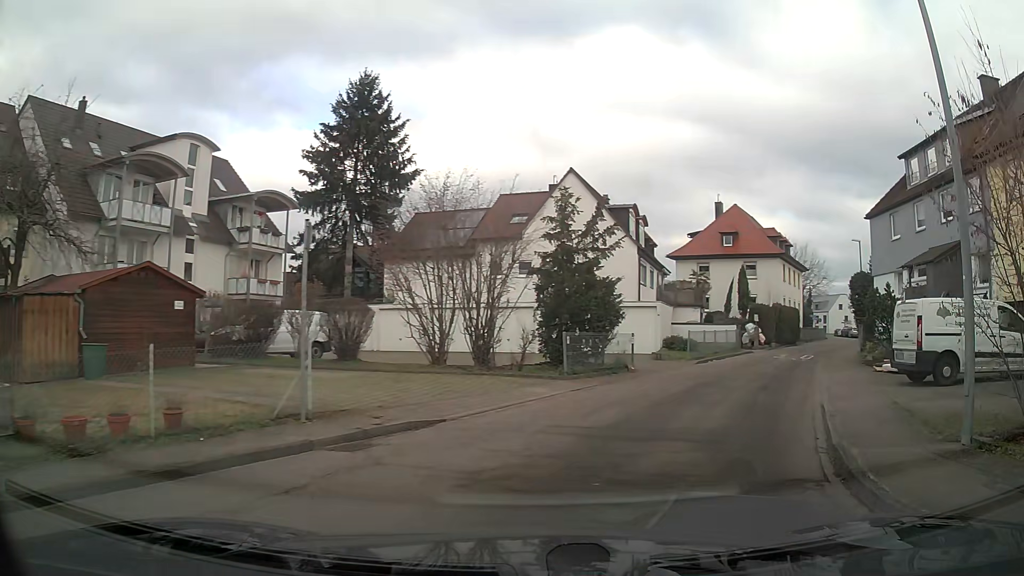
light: Day
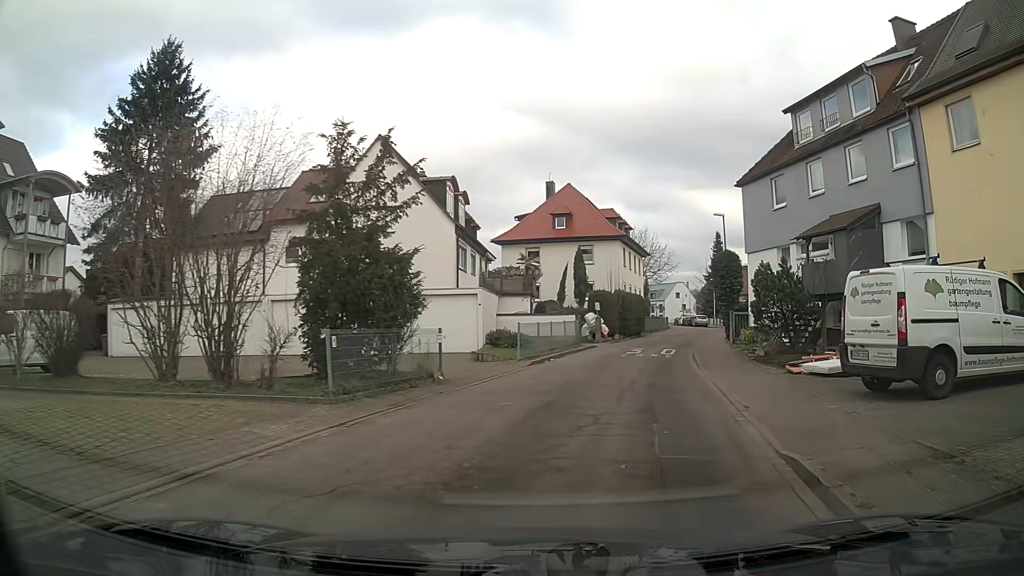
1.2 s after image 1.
(+0.8, +6.1) m; +13°
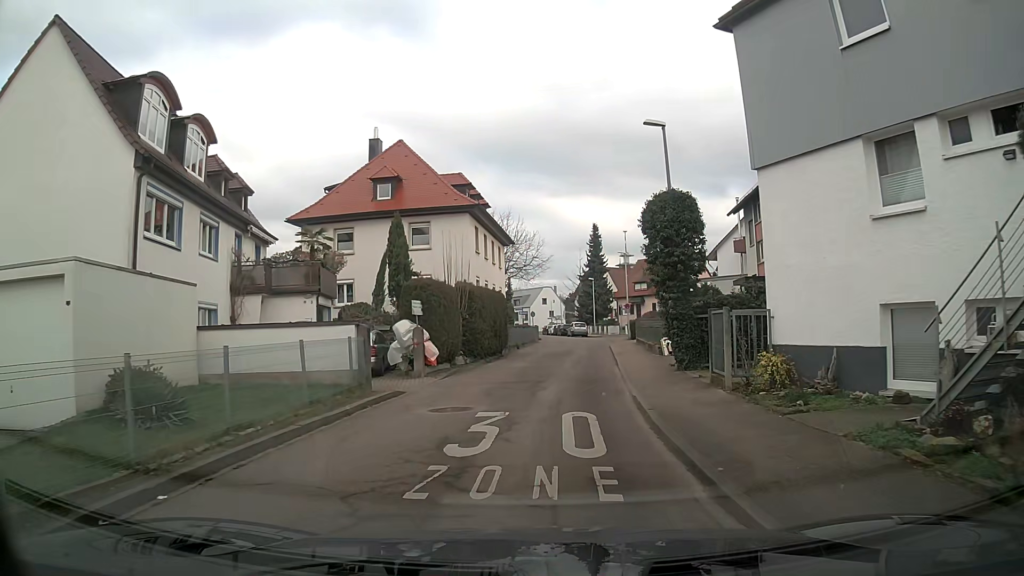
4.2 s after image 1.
(+2.5, +17.4) m; +12°
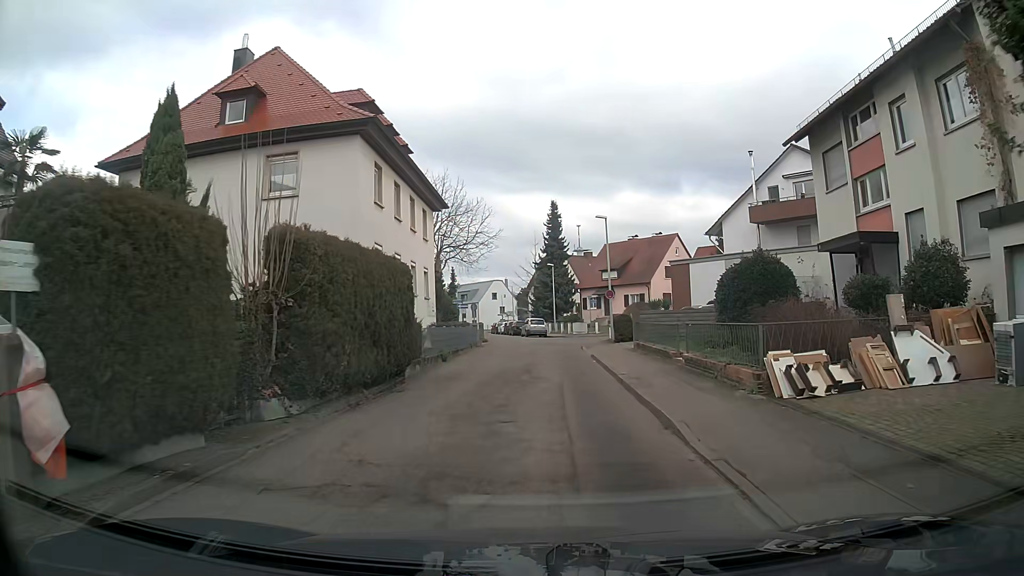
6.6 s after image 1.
(+0.2, +14.9) m; +3°
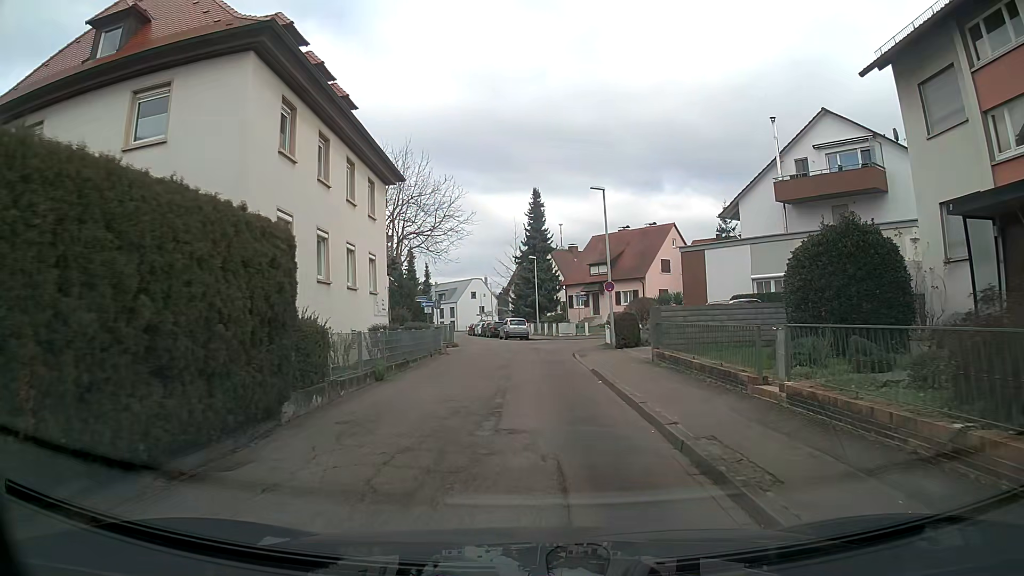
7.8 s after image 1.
(+0.2, +7.5) m; +2°
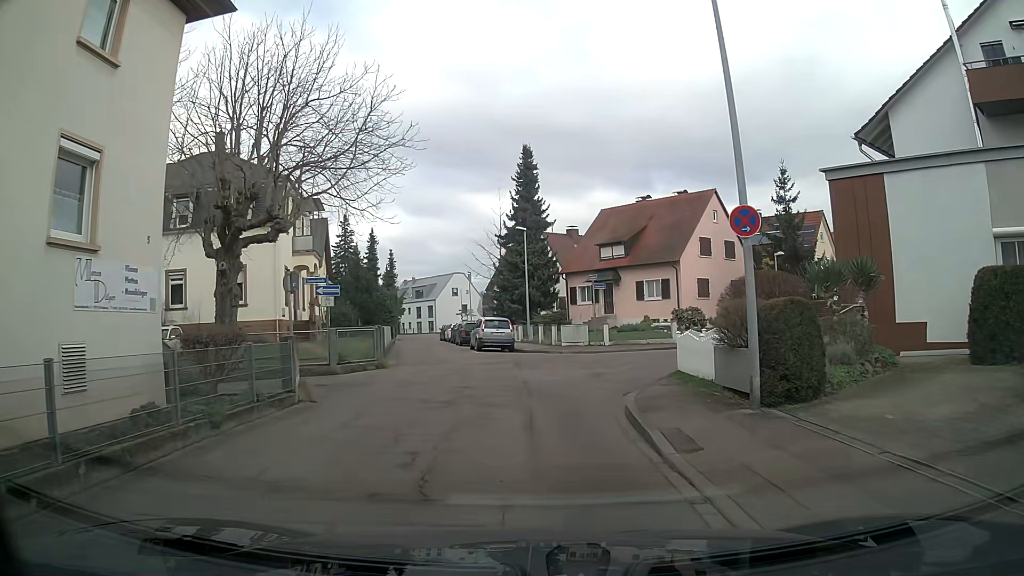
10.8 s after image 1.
(0.0, +17.3) m; 0°
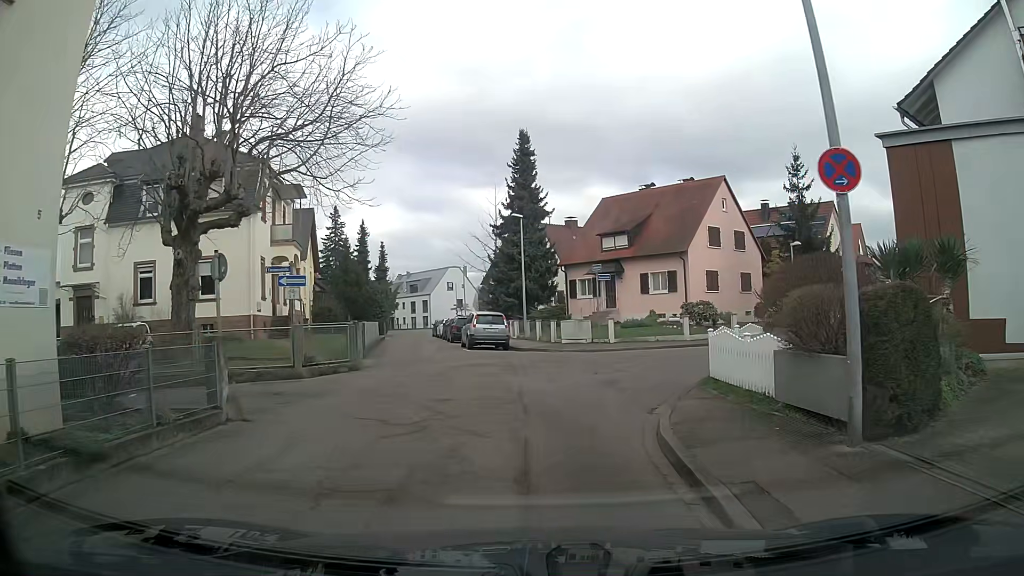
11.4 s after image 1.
(0.0, +2.9) m; 0°
